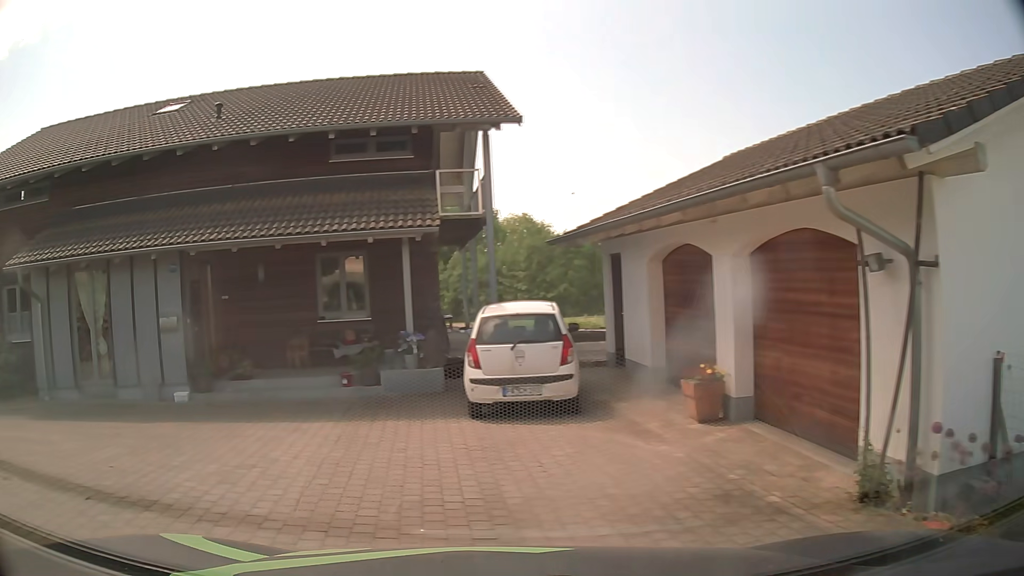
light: Day
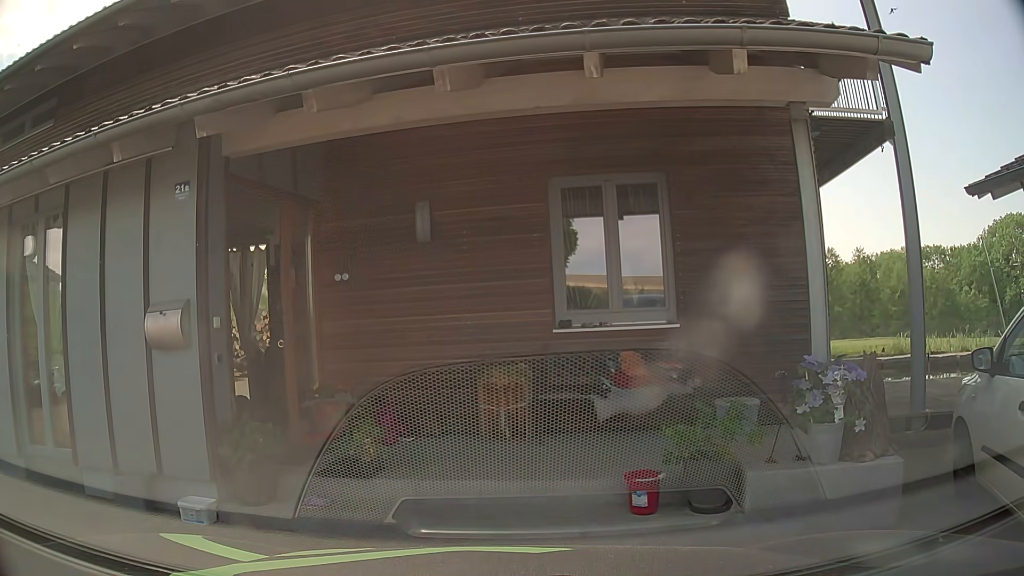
(-1.7, +7.3) m; -18°
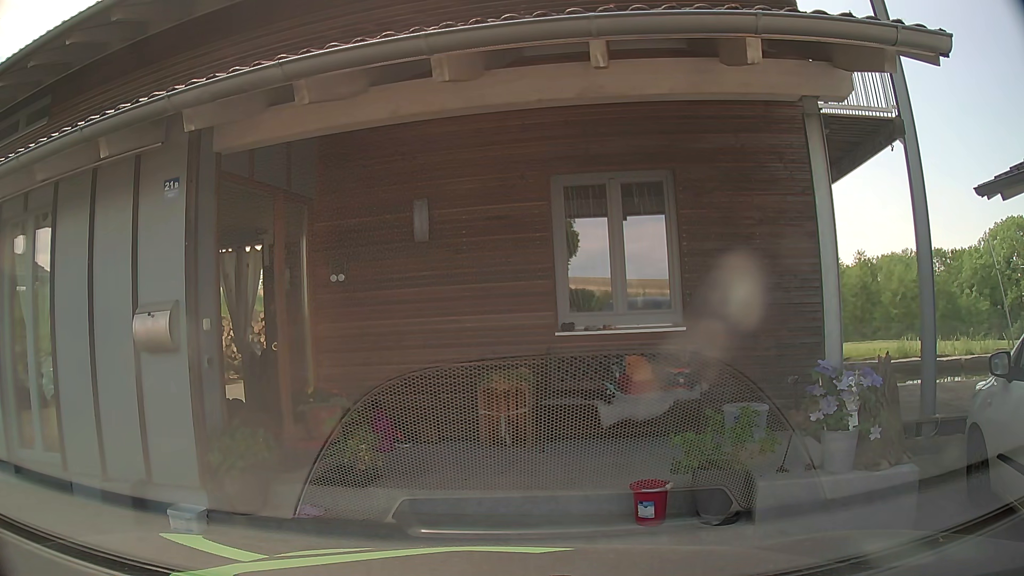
(0.0, +0.2) m; 0°
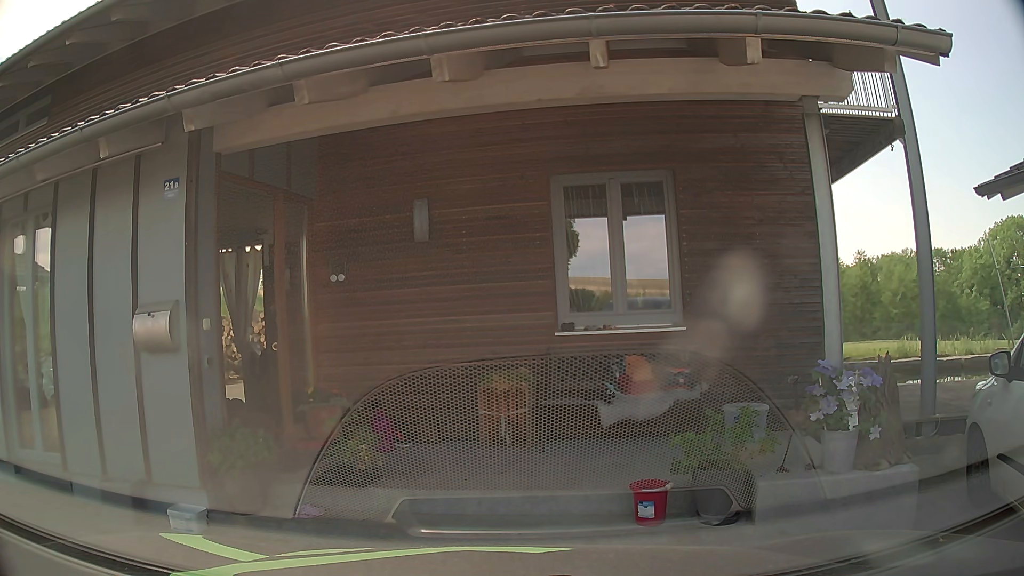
(0.0, 0.0) m; 0°
